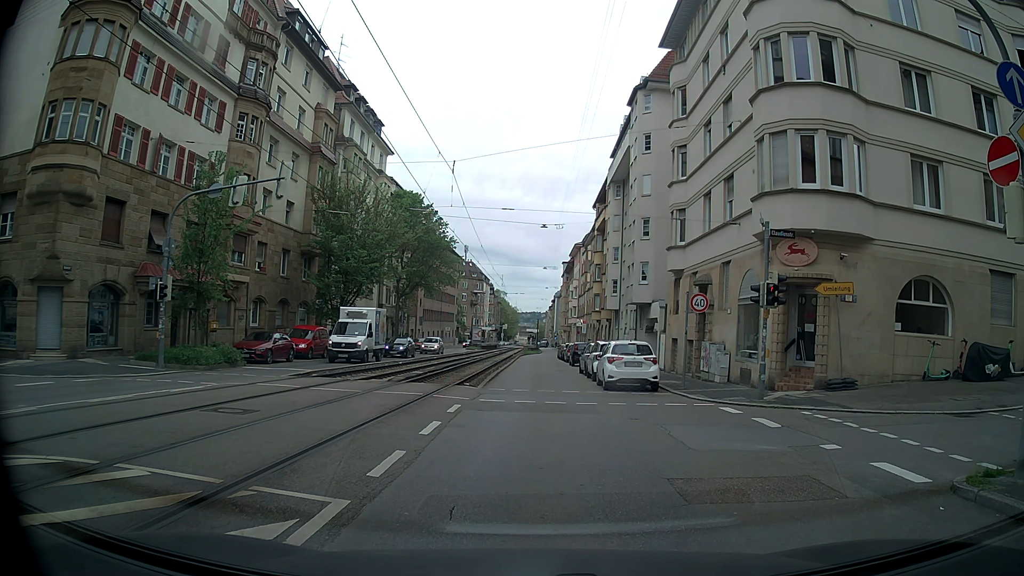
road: tertiary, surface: asphalt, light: Day
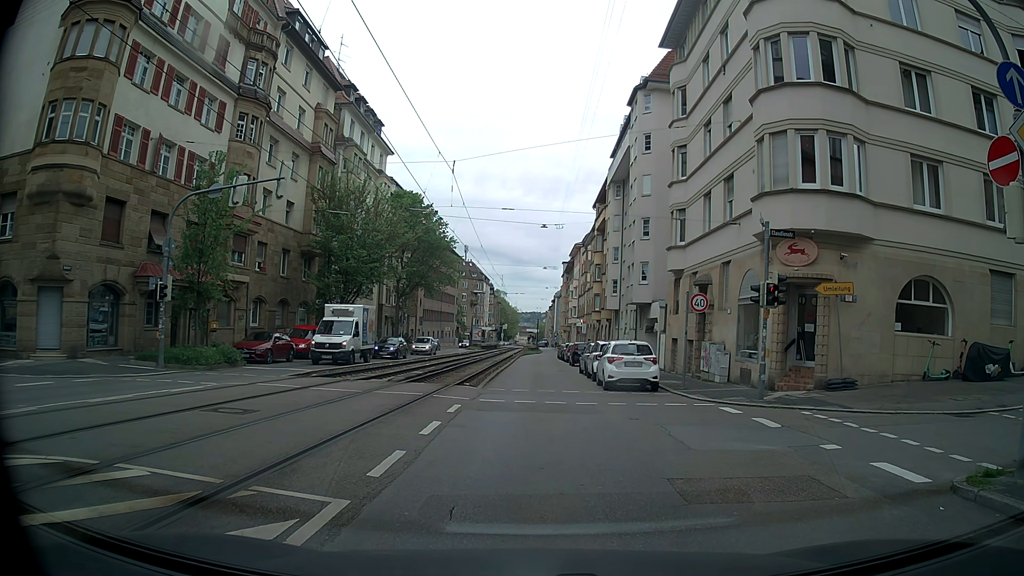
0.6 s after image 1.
(0.0, 0.0) m; 0°
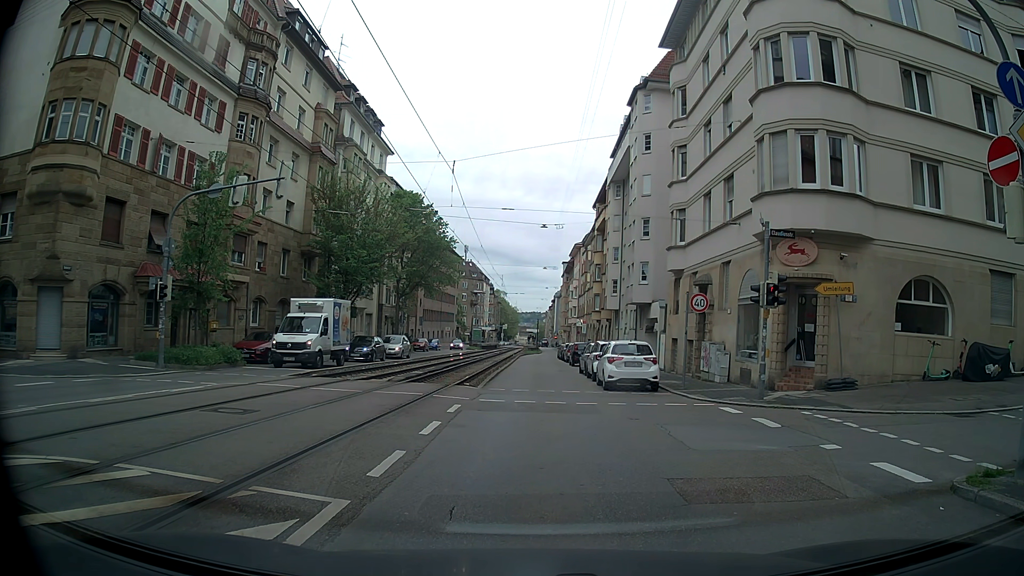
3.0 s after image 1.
(0.0, 0.0) m; 0°
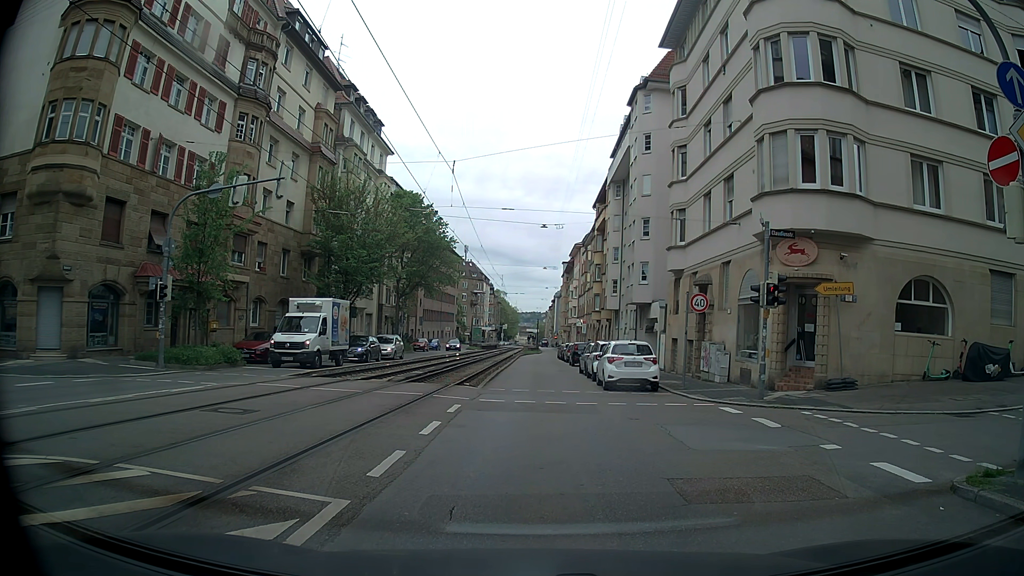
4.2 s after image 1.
(0.0, 0.0) m; 0°
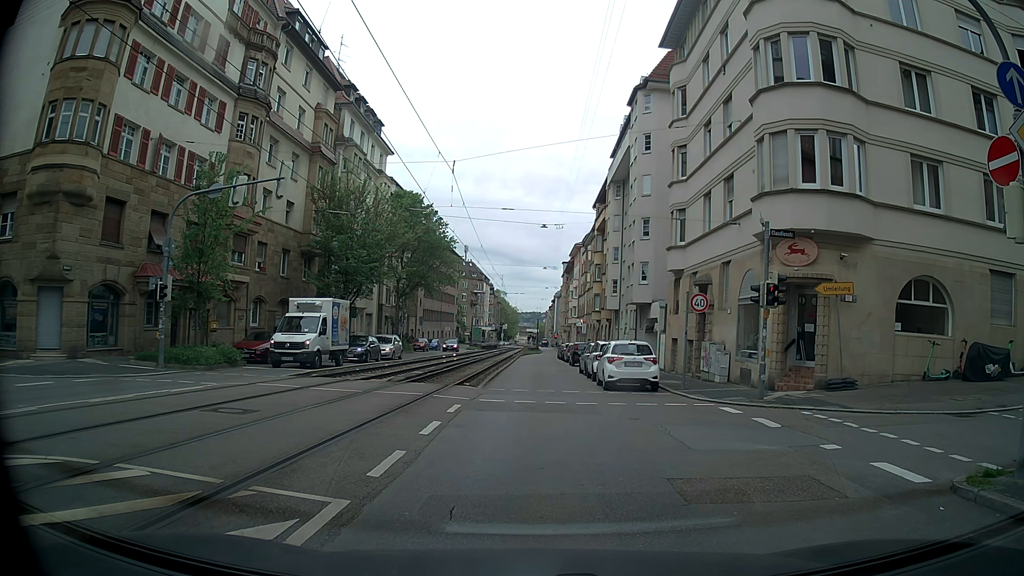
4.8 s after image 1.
(0.0, 0.0) m; 0°
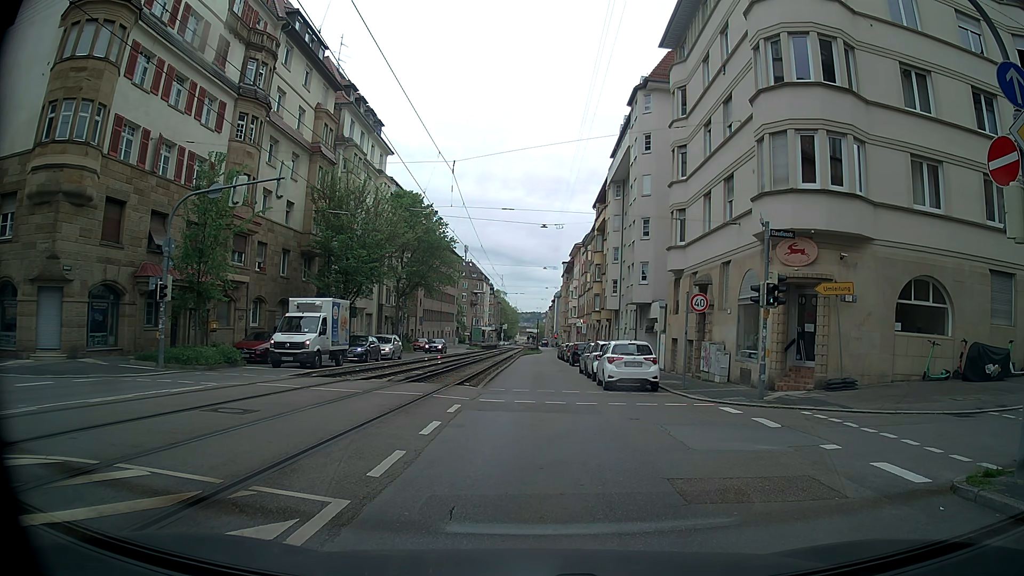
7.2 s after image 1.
(0.0, 0.0) m; 0°
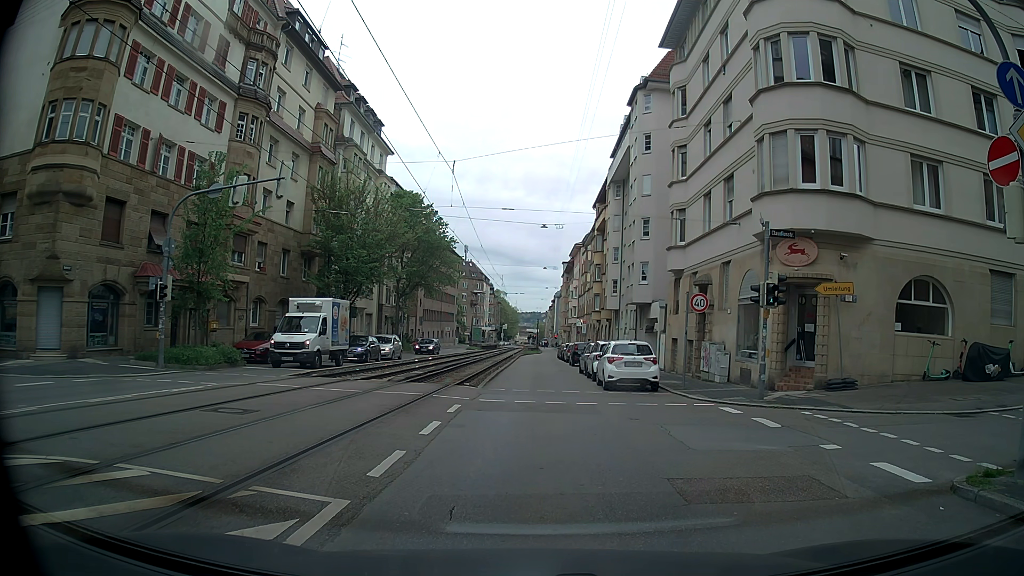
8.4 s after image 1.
(0.0, 0.0) m; 0°
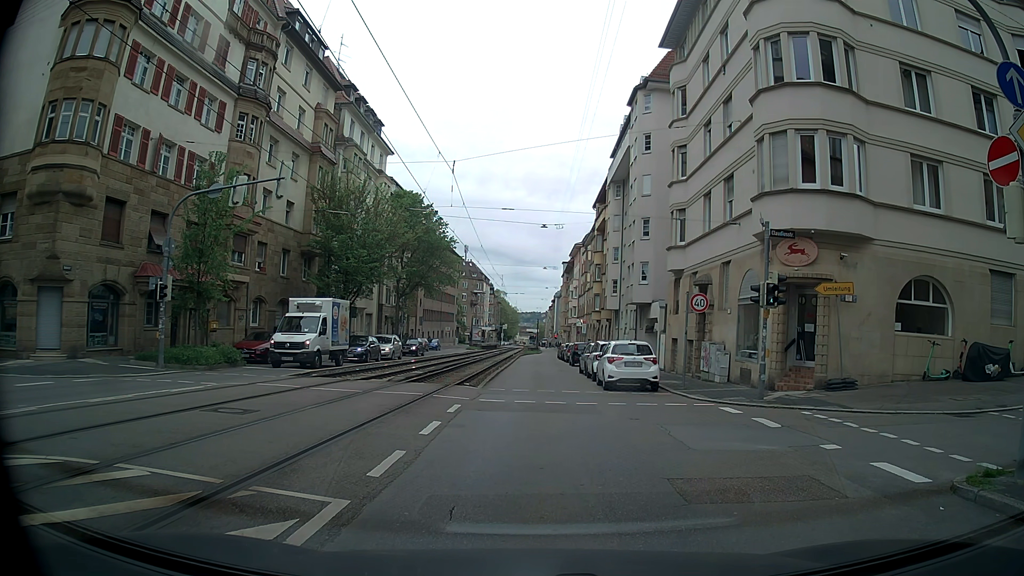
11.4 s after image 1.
(0.0, 0.0) m; 0°
(0, +10) (+1, +20) (+1, +30) (+1, +40) (+2, +50) (+2, +60) (+2, +70) (+3, +80) (+5, +90) (+6, +100) m
